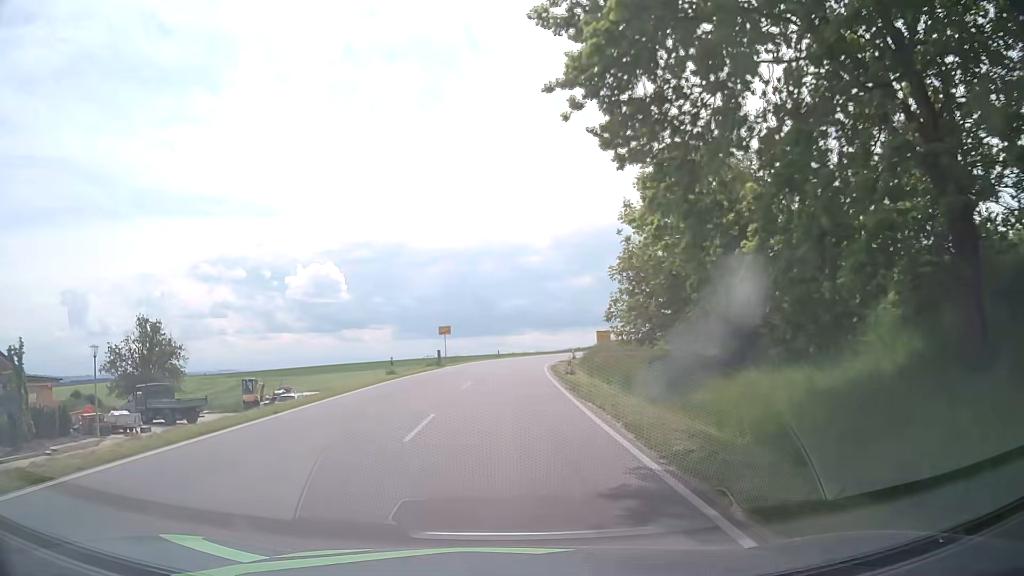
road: tertiary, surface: asphalt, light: Day
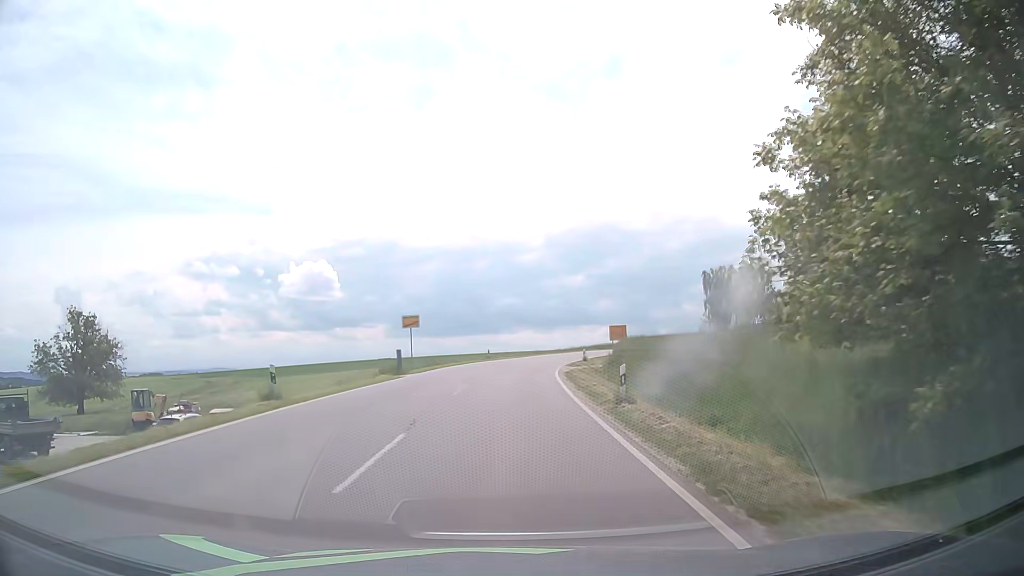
(+0.2, +15.4) m; +1°
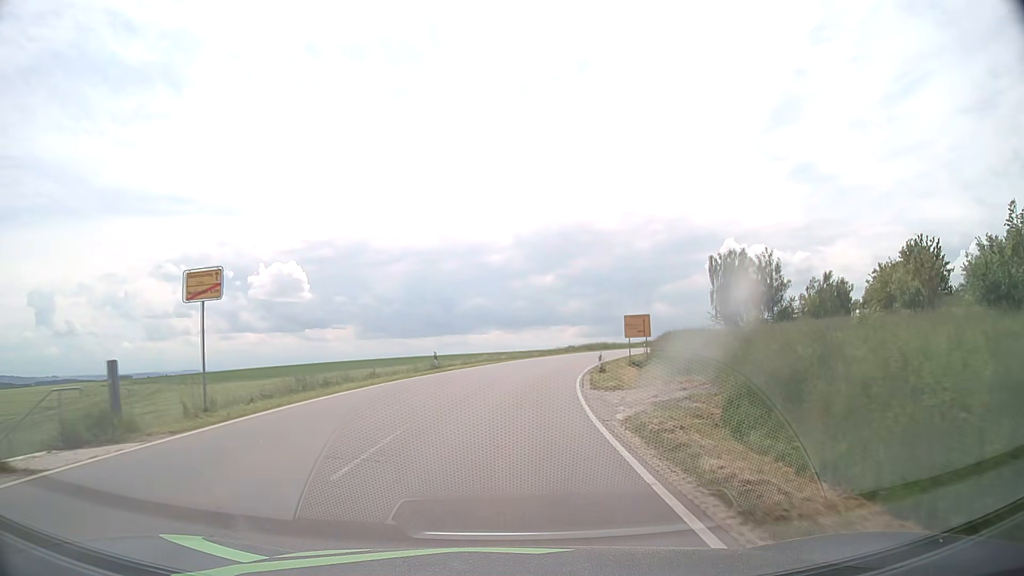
(+0.4, +23.2) m; +2°
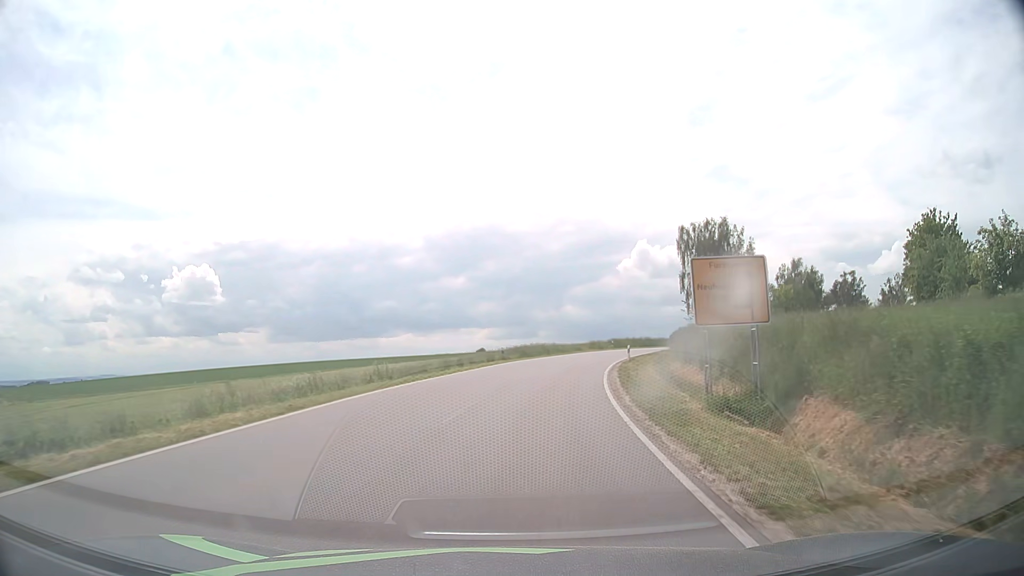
(+1.8, +30.9) m; +7°
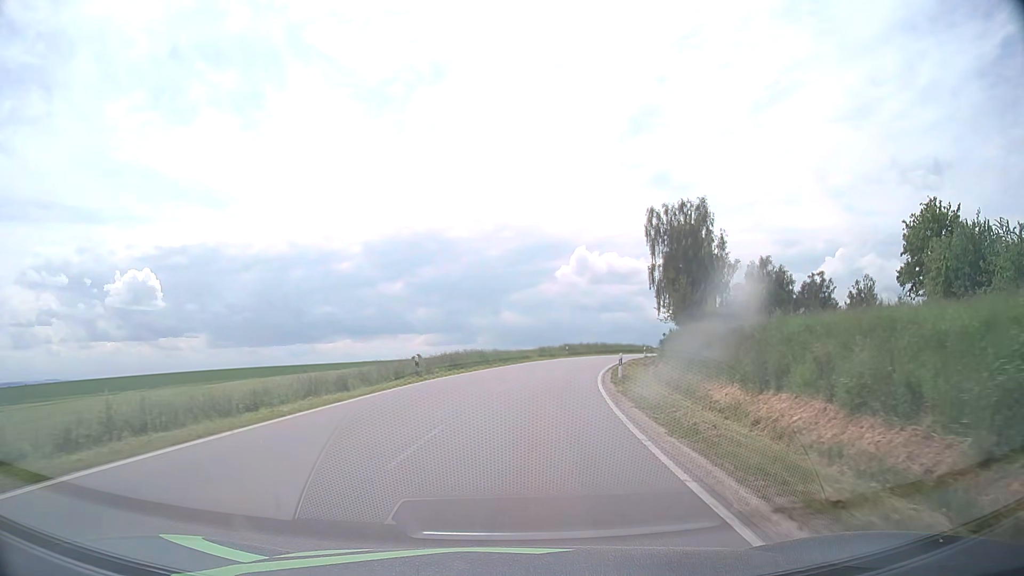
(+0.7, +15.6) m; +5°
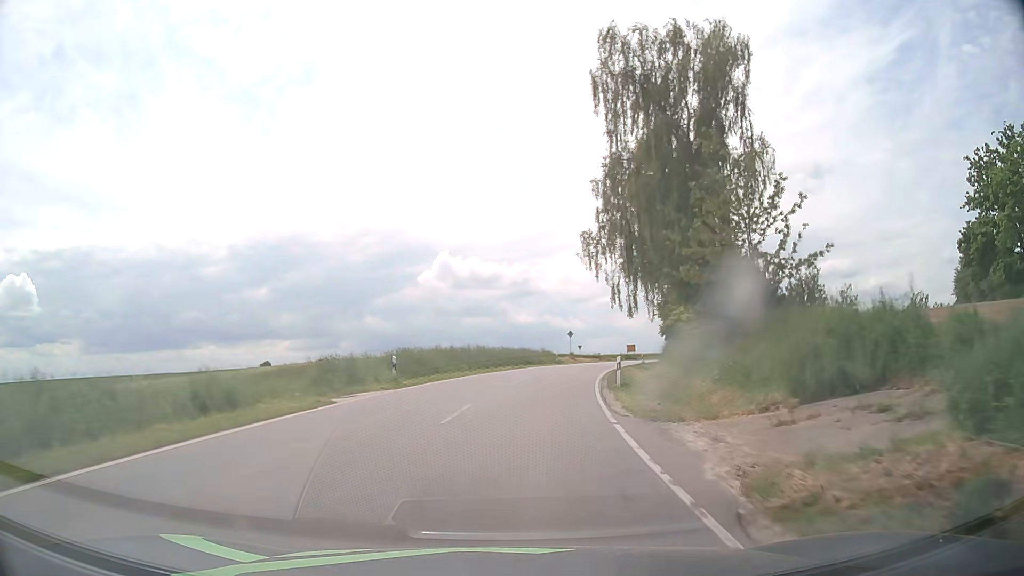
(+4.8, +42.8) m; +12°
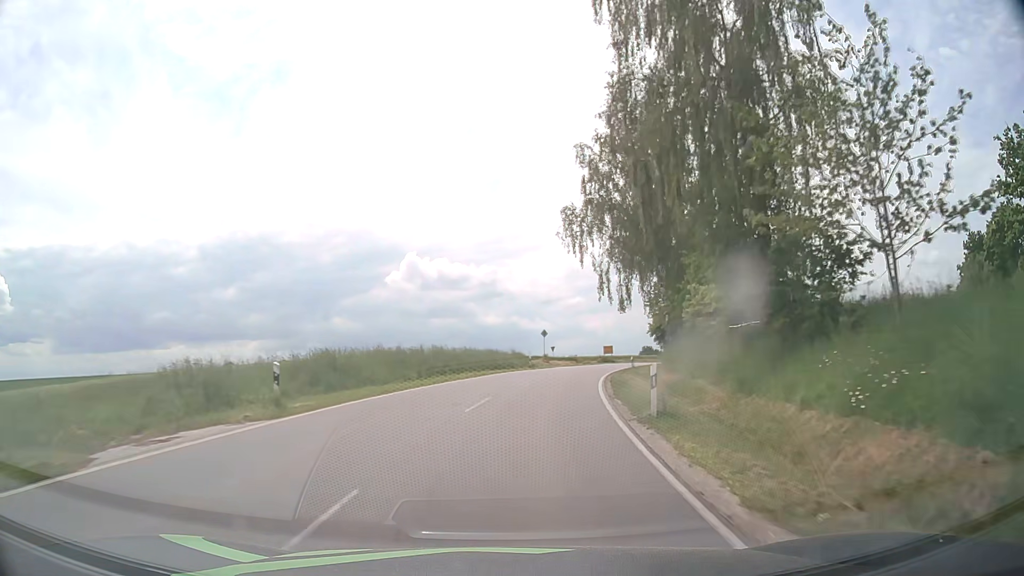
(+0.2, +9.6) m; +3°
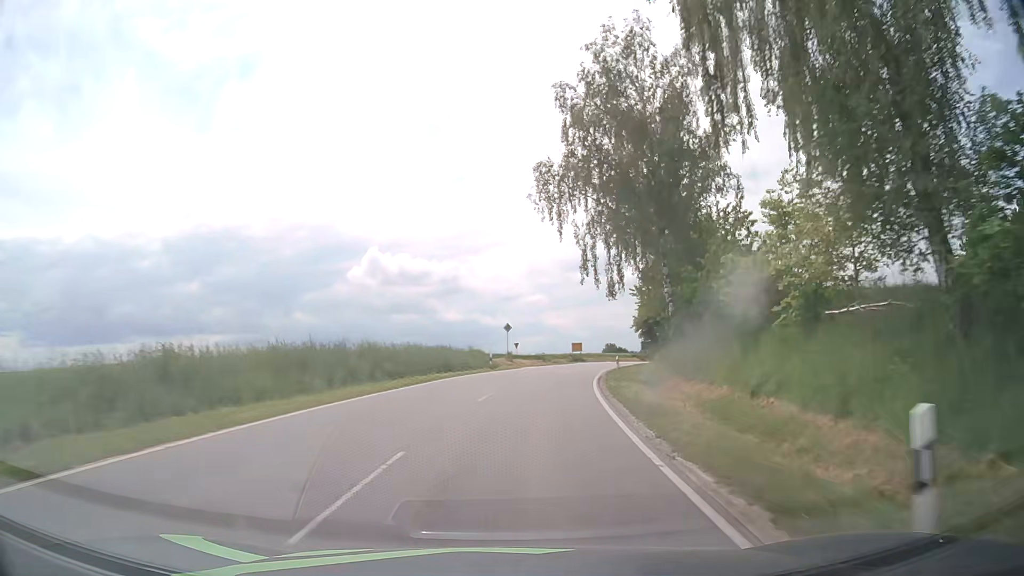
(+0.2, +9.7) m; +3°
(0, +10) (+1, +20) (+2, +30) (+4, +40) (+6, +49) (+9, +59) (+12, +69) (+15, +78) (+11, +87) (+3, +93) m
